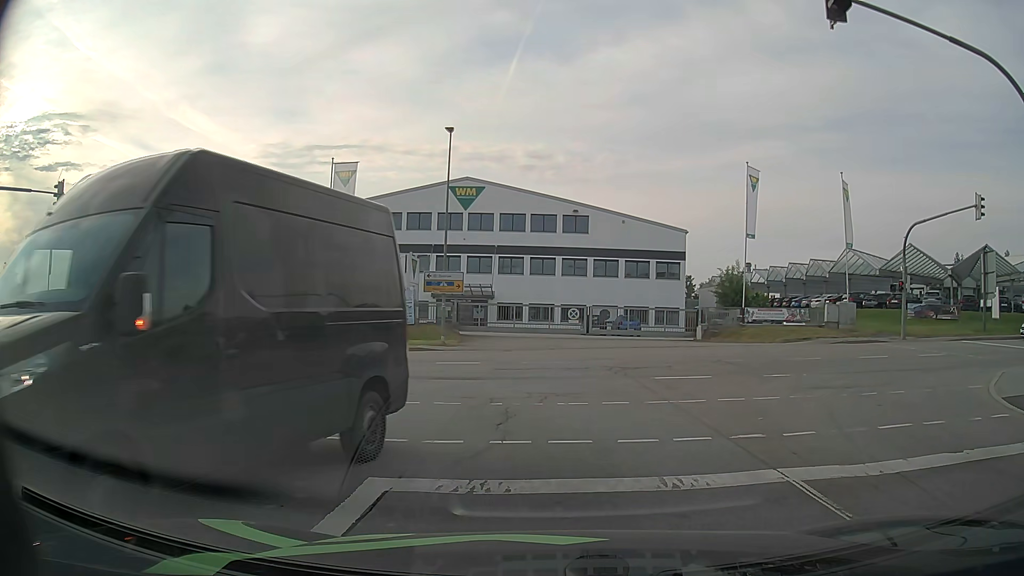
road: secondary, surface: asphalt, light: Day
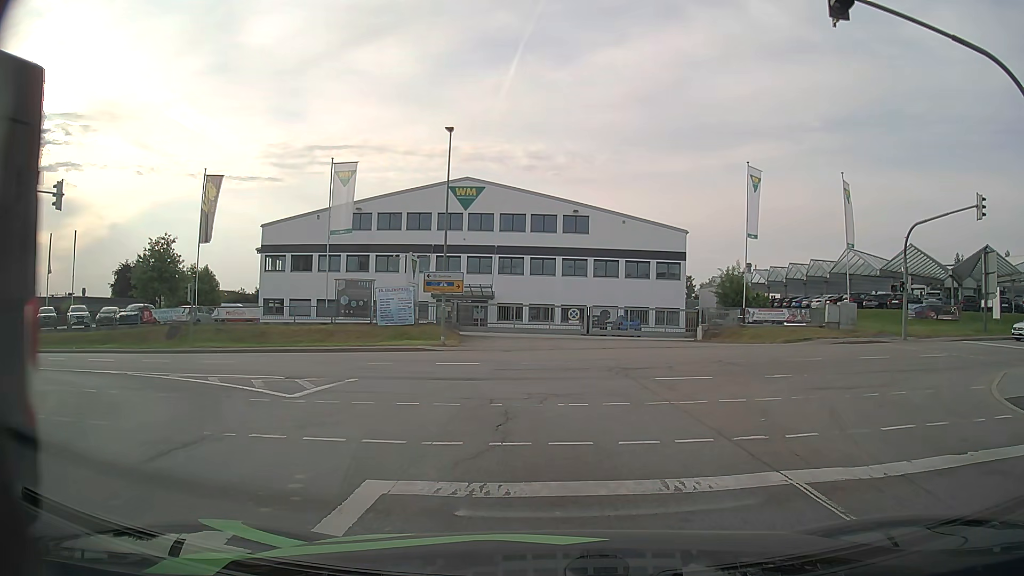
(0.0, +0.1) m; 0°
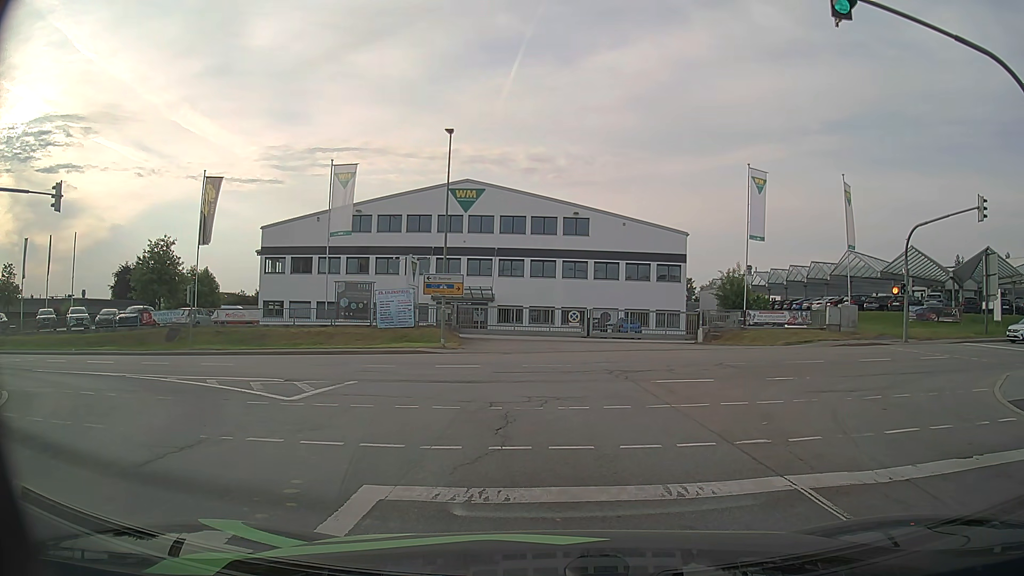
(0.0, +0.1) m; 0°
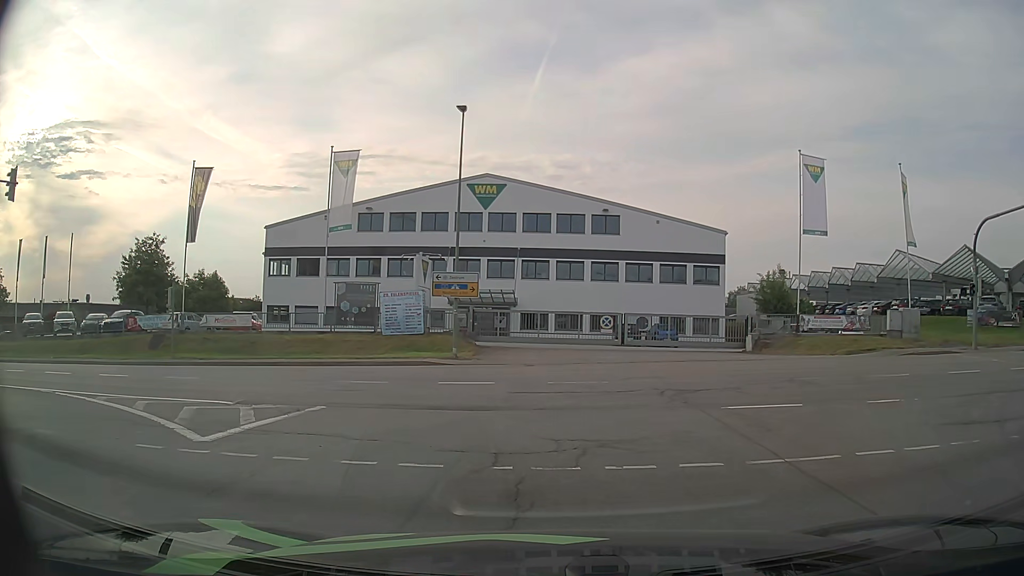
(0.0, +4.9) m; 0°
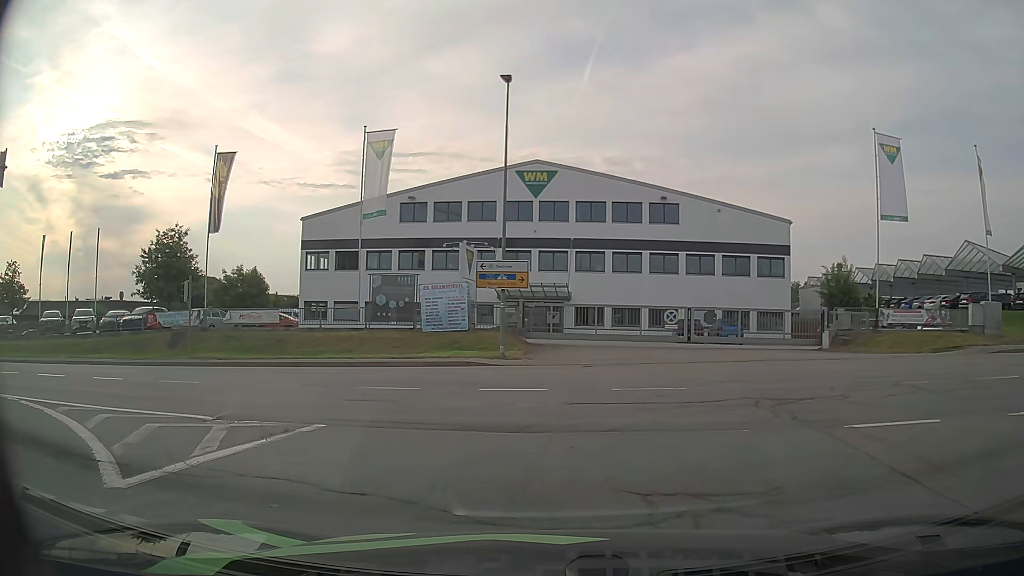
(-0.1, +3.3) m; -4°
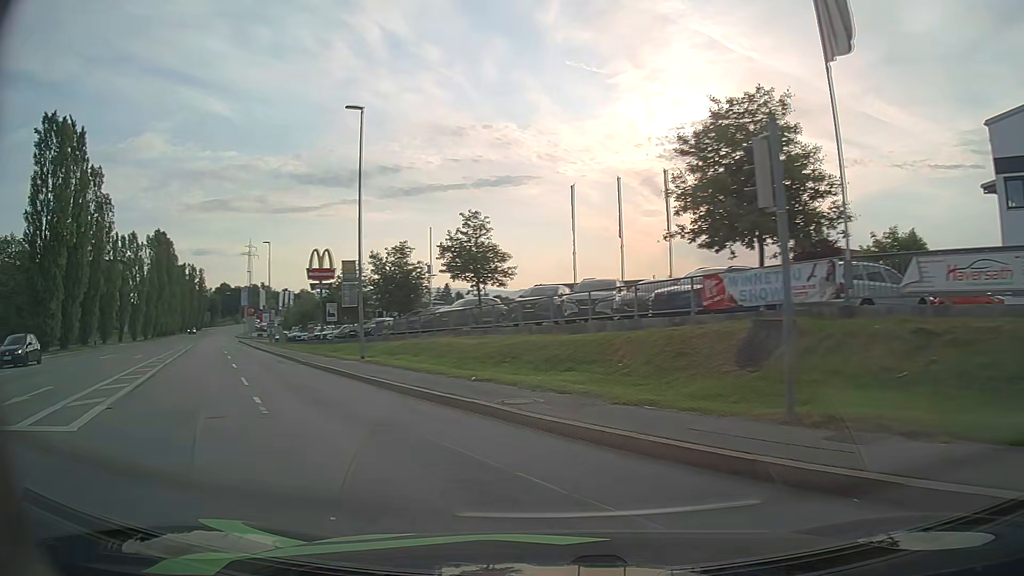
(-9.2, +20.1) m; -55°
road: tertiary
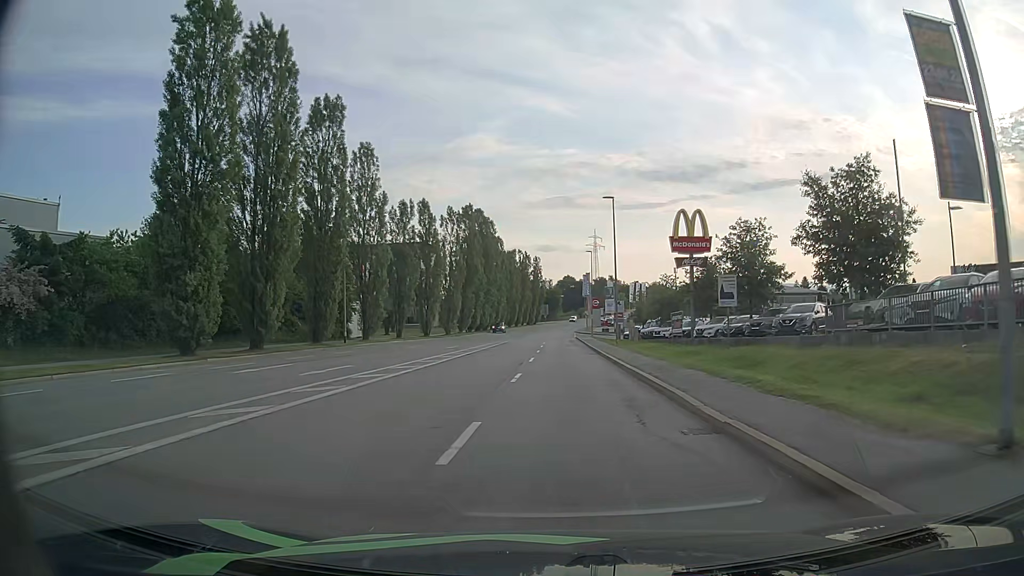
(-7.9, +20.0) m; -31°
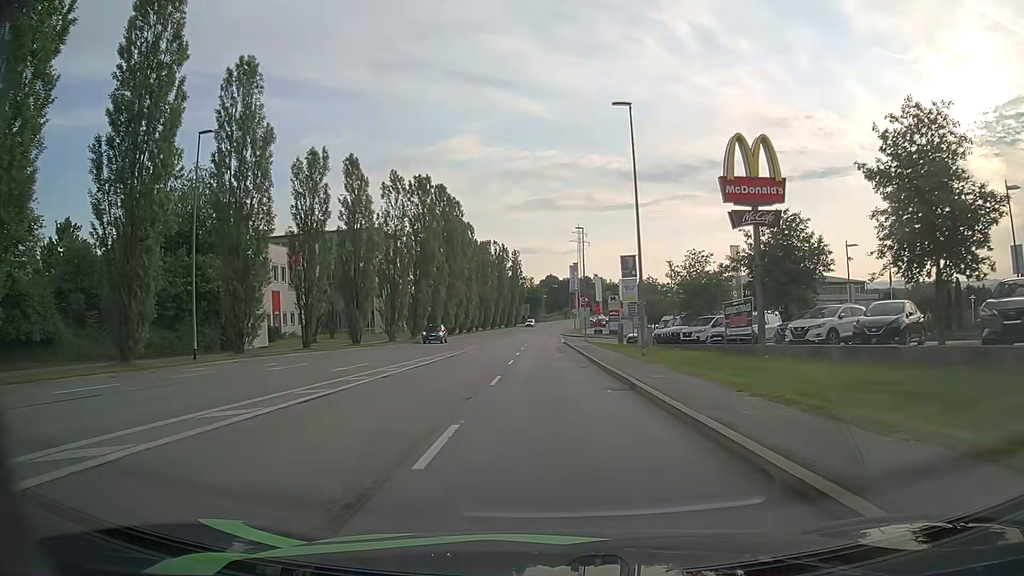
(+0.3, +20.3) m; +1°
